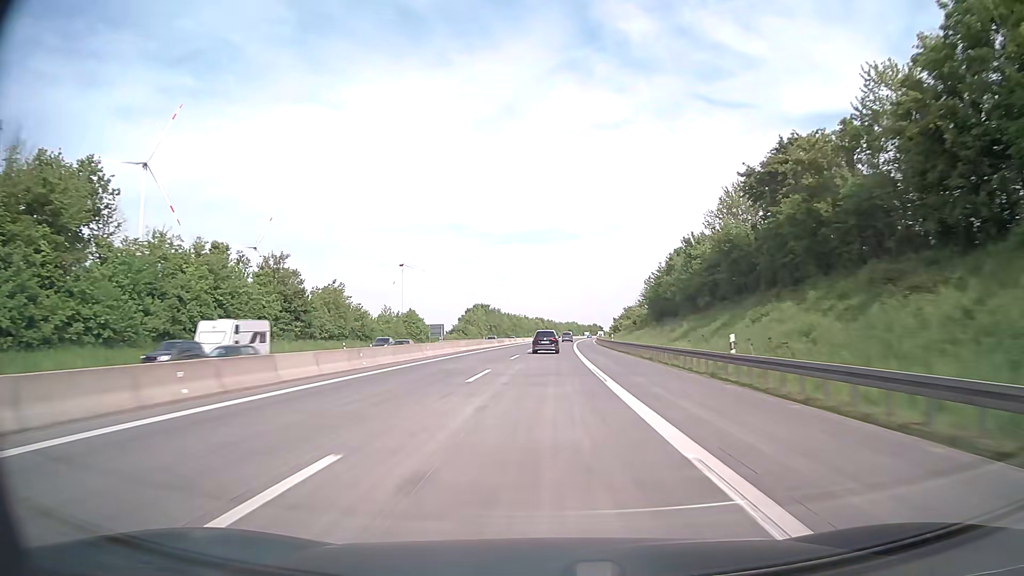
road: motorway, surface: asphalt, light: Day
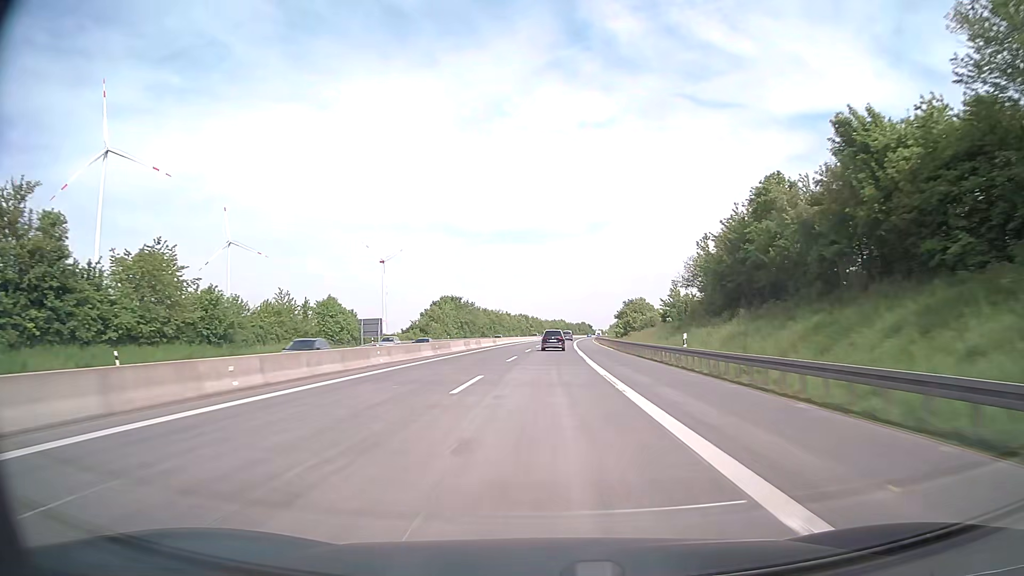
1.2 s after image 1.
(+0.4, +39.8) m; +1°
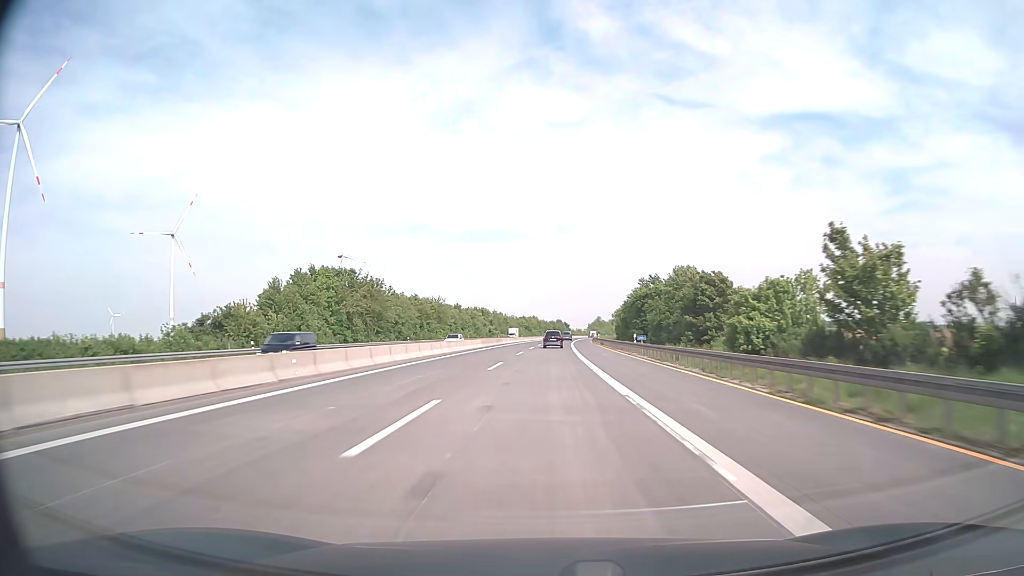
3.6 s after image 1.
(+1.9, +79.5) m; +3°
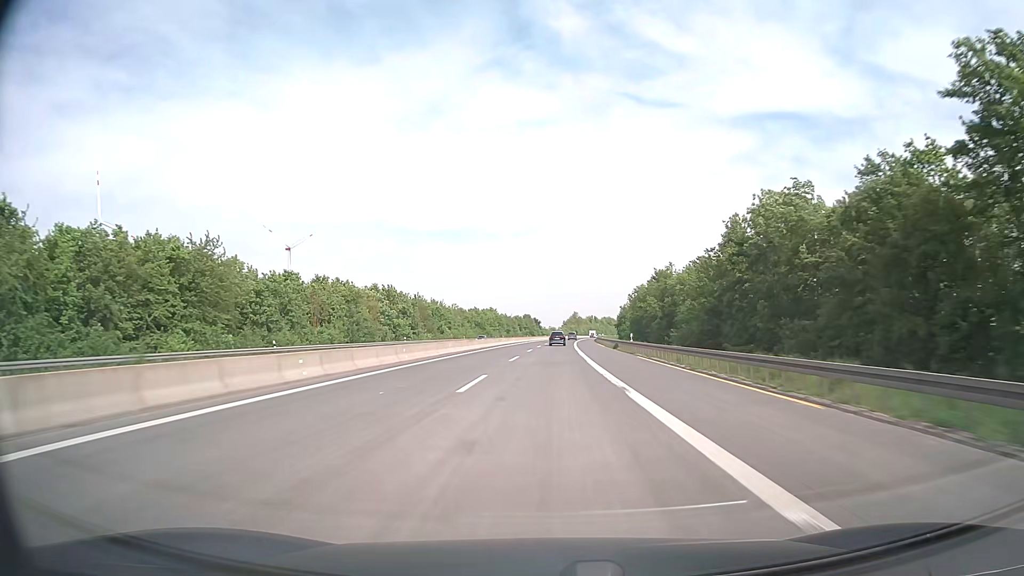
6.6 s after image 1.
(+2.4, +99.2) m; +3°
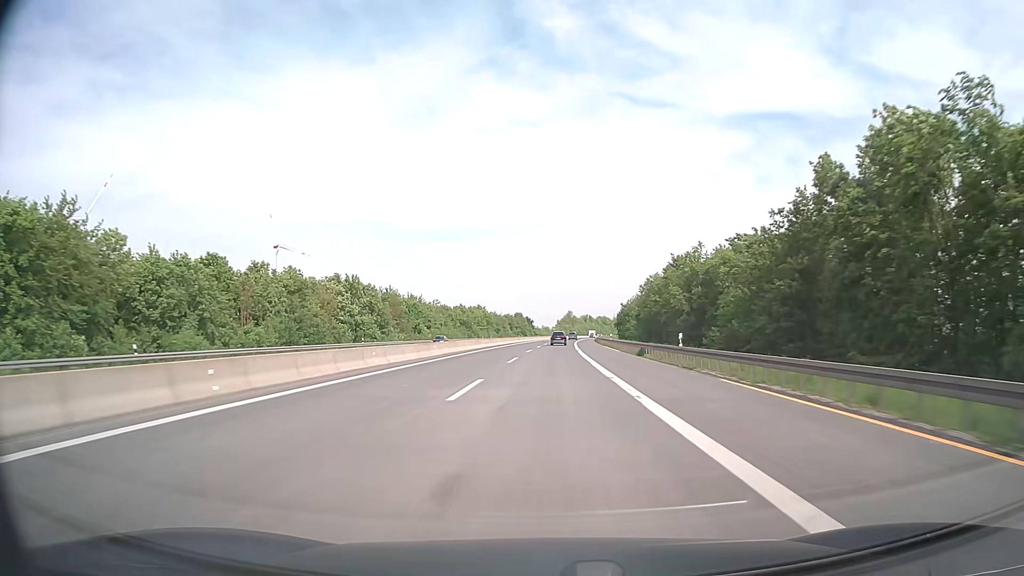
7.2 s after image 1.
(+0.1, +19.8) m; +1°
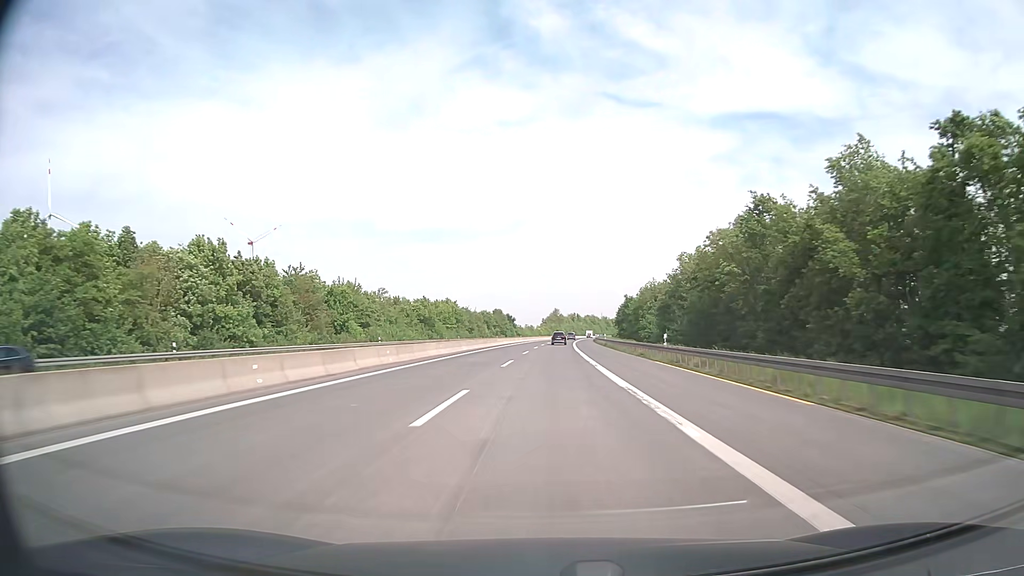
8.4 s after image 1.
(+0.4, +39.7) m; +1°
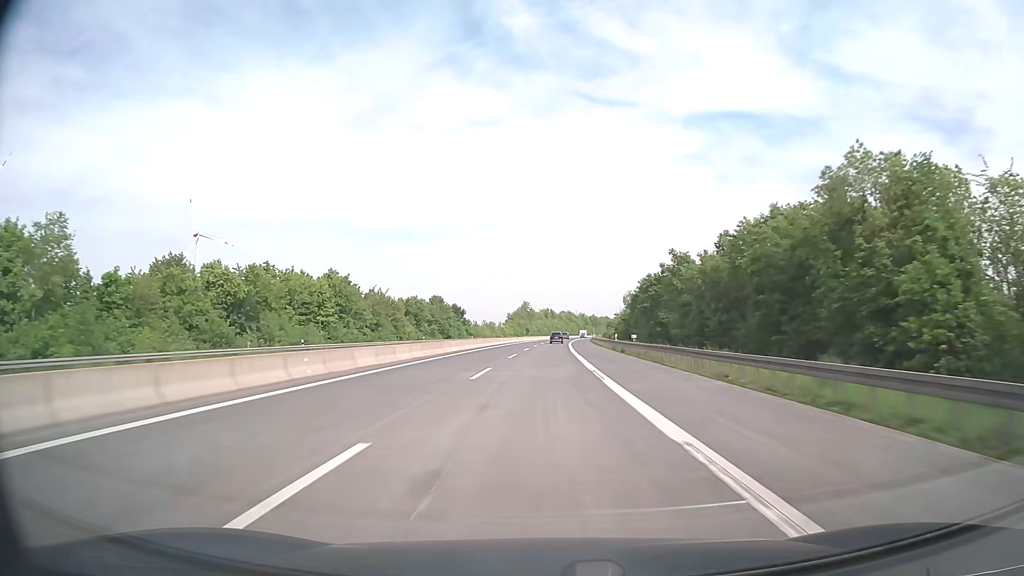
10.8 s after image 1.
(+1.8, +79.3) m; +3°
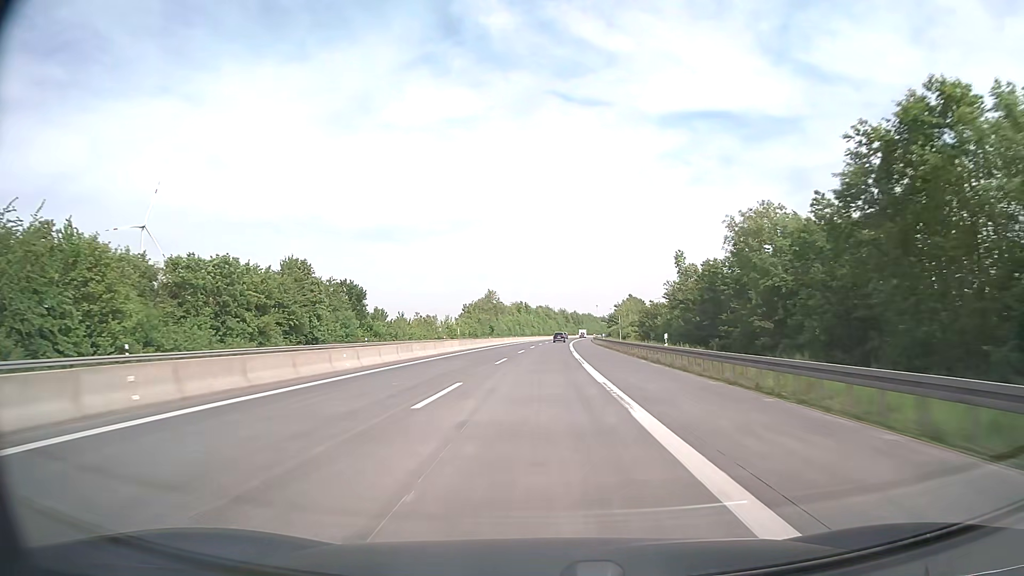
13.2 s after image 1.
(+1.5, +79.5) m; +2°
(0, +10) (0, +20) (0, +30) (0, +40) (+1, +50) (+1, +60) (+1, +70) (+1, +80) (+2, +90) (+2, +100) m
